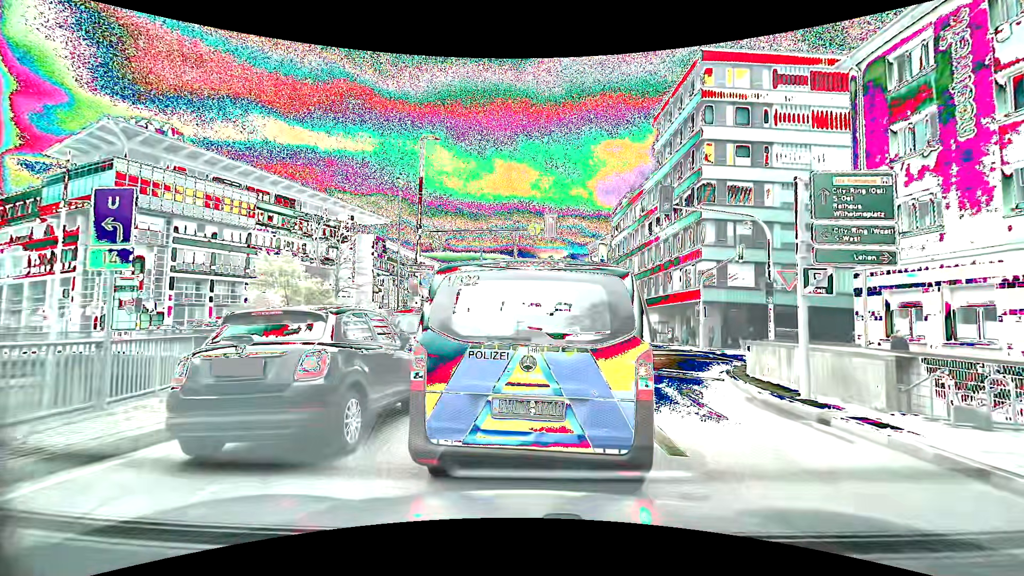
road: primary_link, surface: asphalt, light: Day
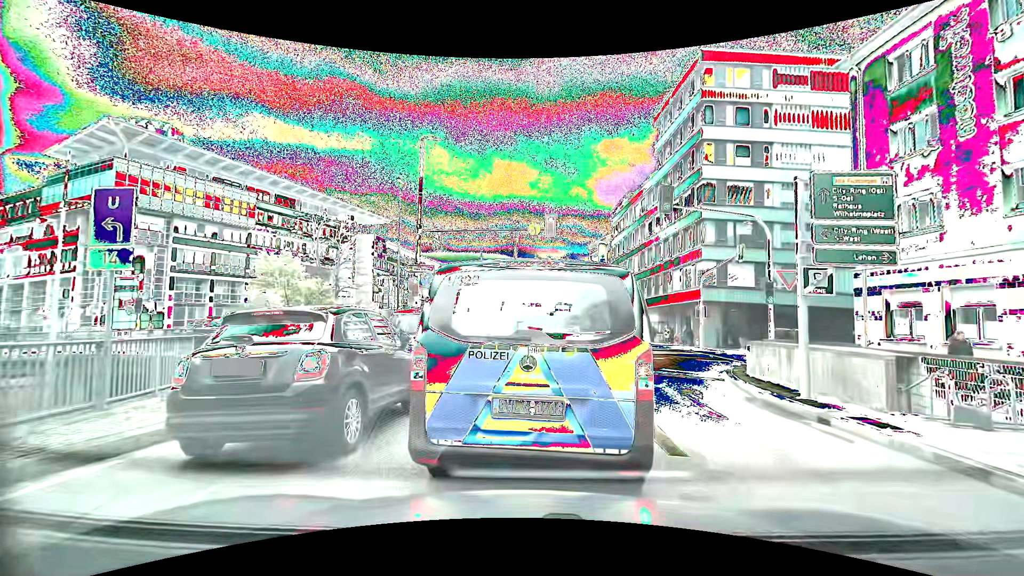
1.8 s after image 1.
(0.0, 0.0) m; 0°
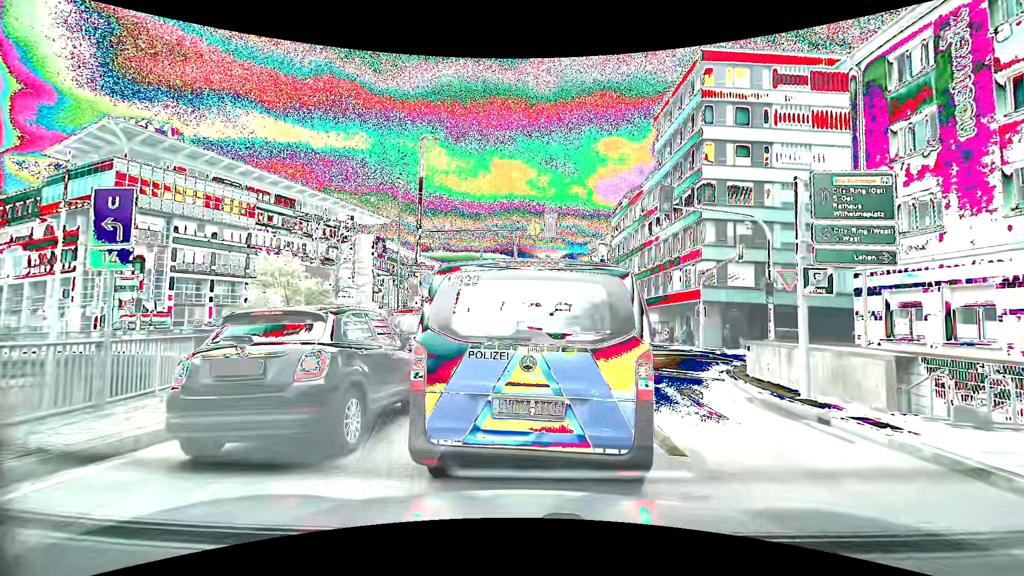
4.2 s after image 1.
(0.0, 0.0) m; 0°
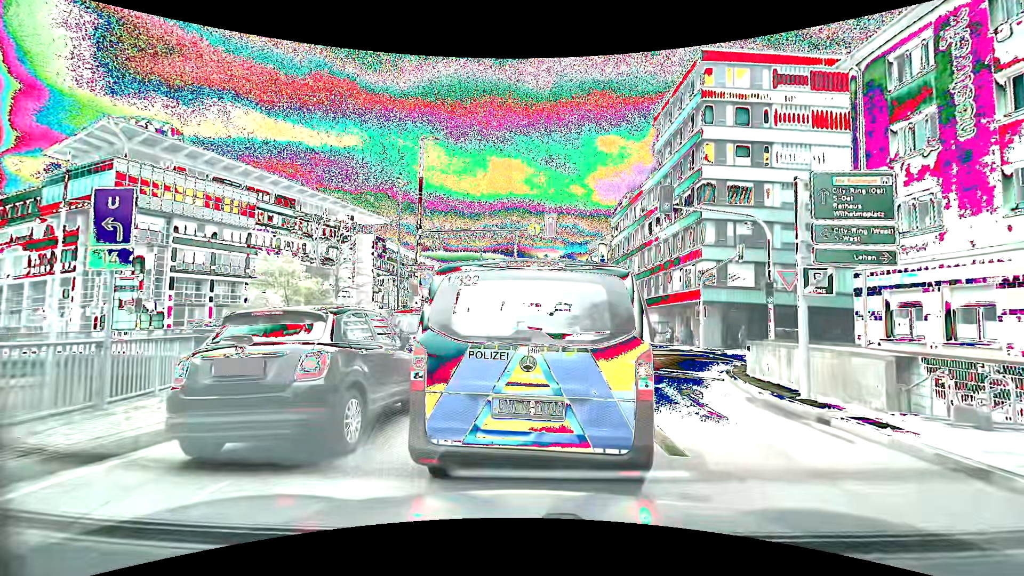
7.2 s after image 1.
(0.0, 0.0) m; 0°
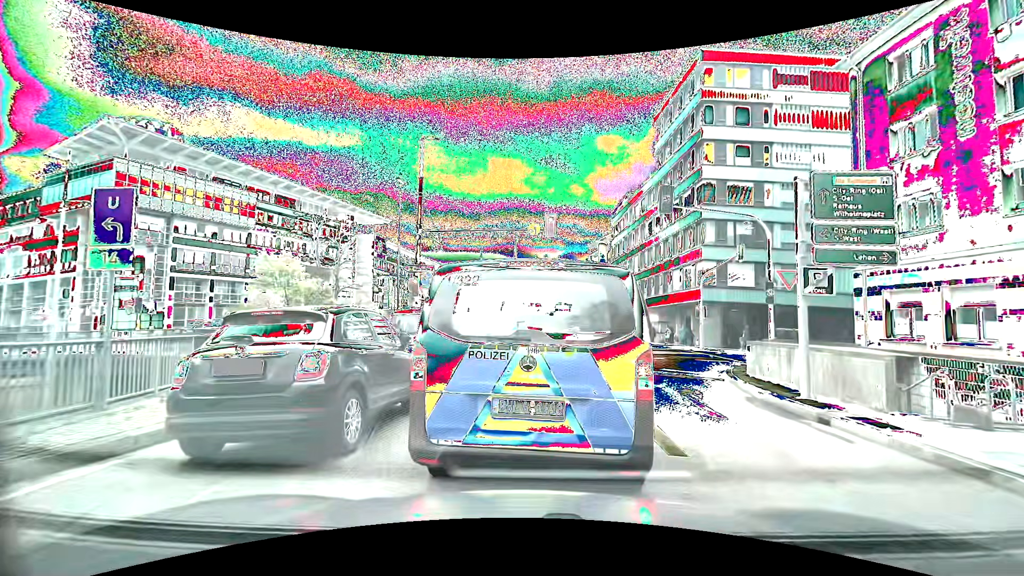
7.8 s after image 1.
(0.0, 0.0) m; 0°
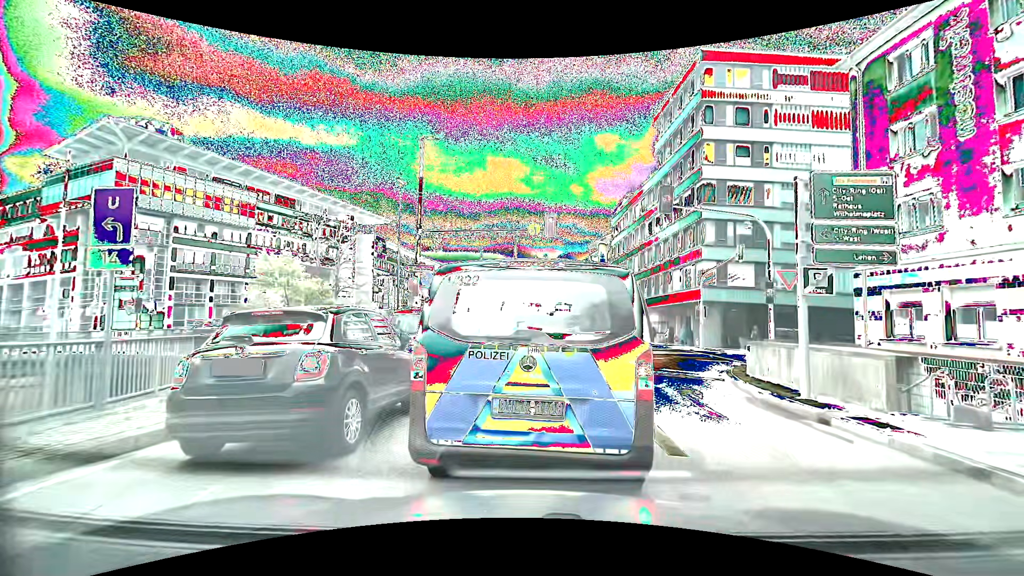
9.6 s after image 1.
(0.0, 0.0) m; 0°
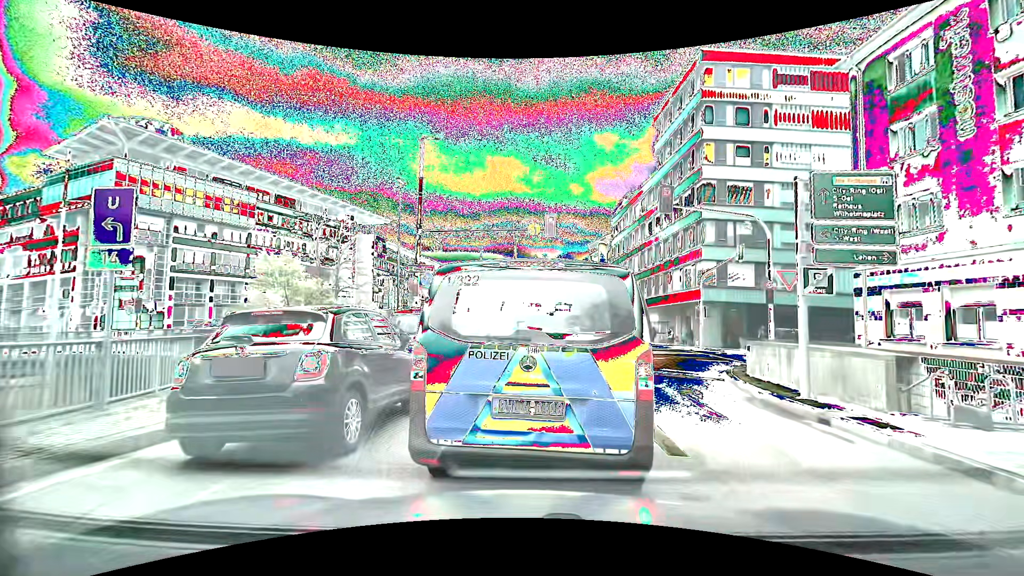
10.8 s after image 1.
(0.0, 0.0) m; 0°
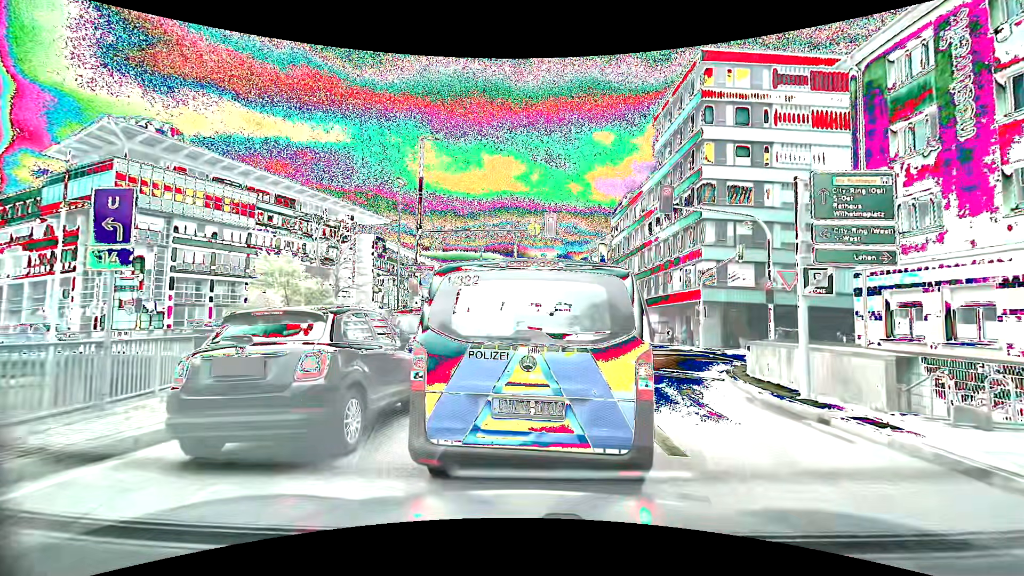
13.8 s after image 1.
(0.0, 0.0) m; 0°
